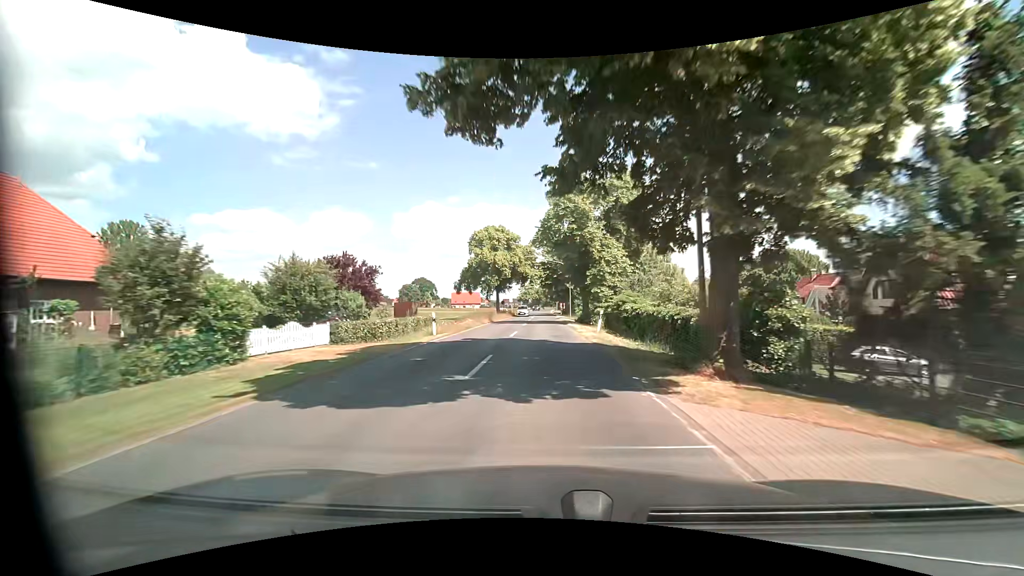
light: Day
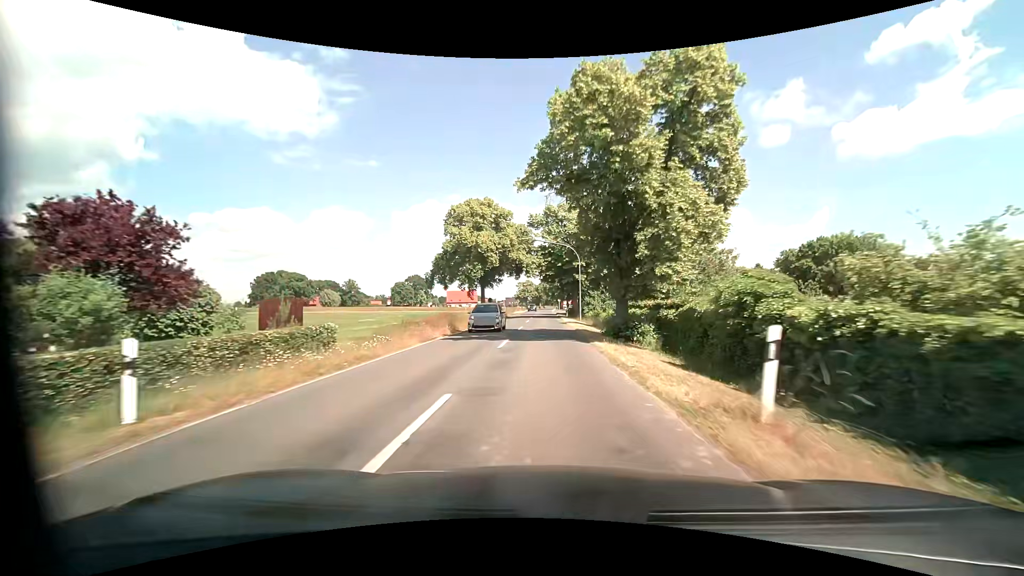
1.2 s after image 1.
(0.0, +17.9) m; 0°
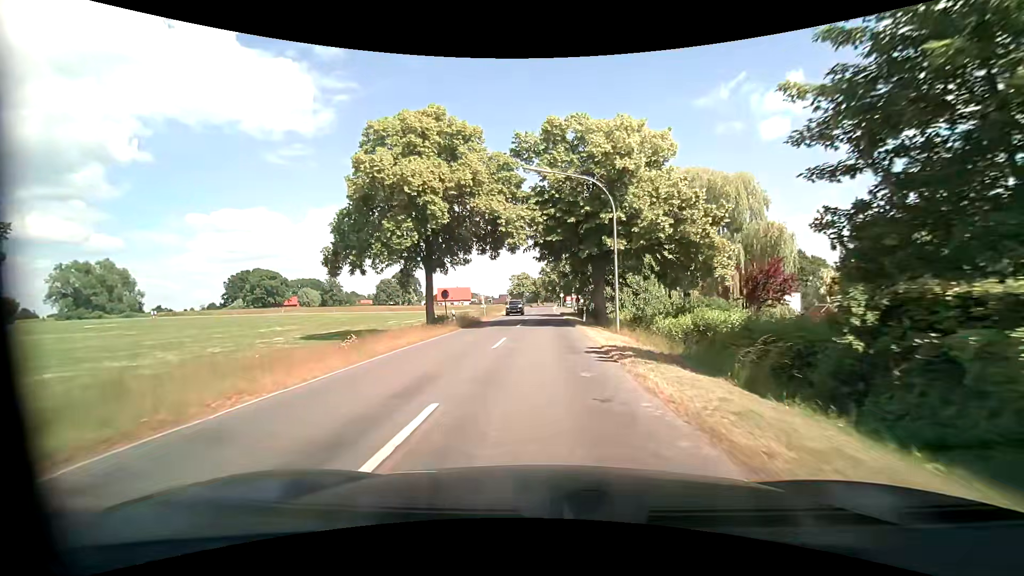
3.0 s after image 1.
(-0.1, +24.8) m; 0°
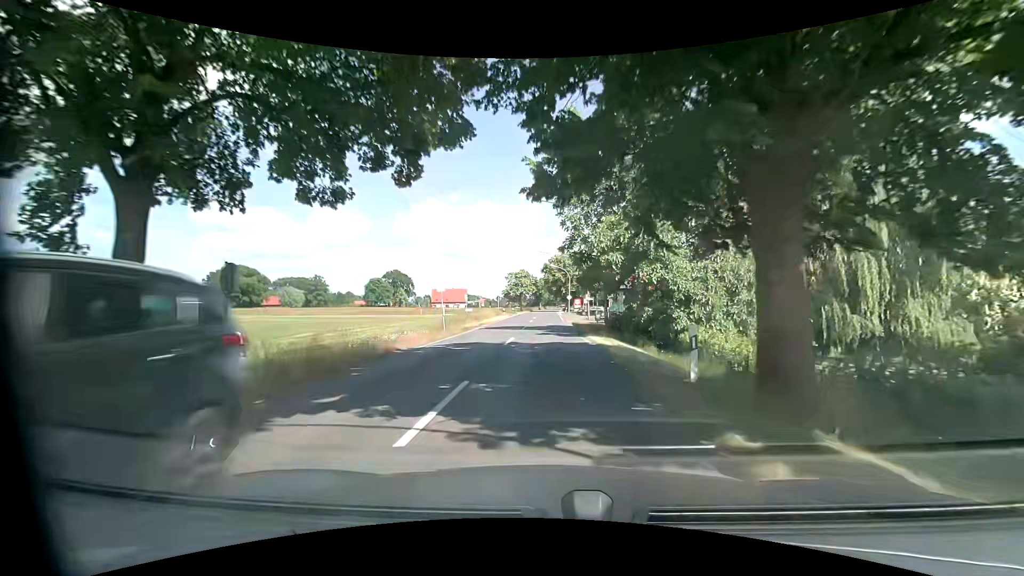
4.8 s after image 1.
(-0.1, +21.7) m; -1°
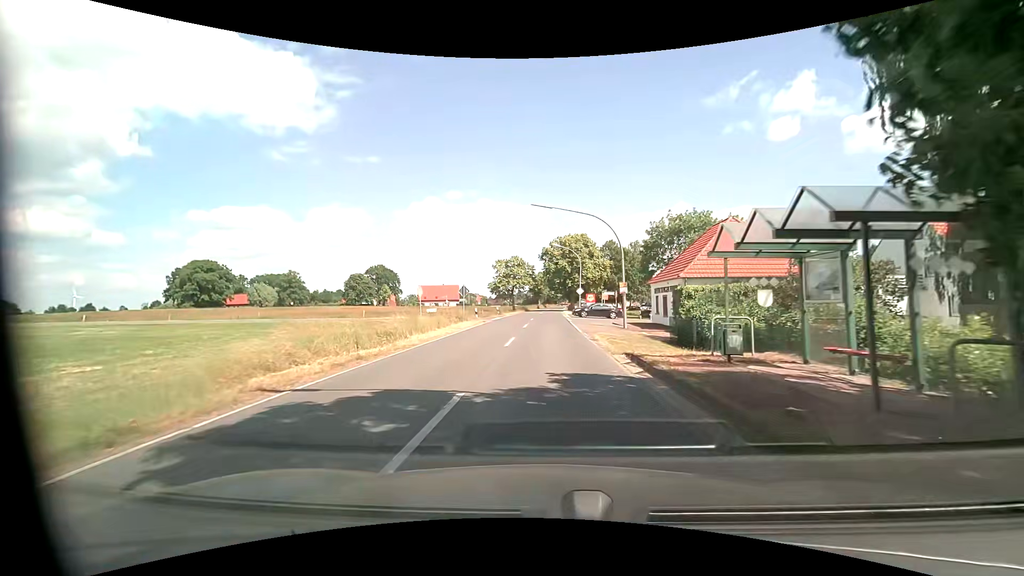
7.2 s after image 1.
(0.0, +25.3) m; +1°
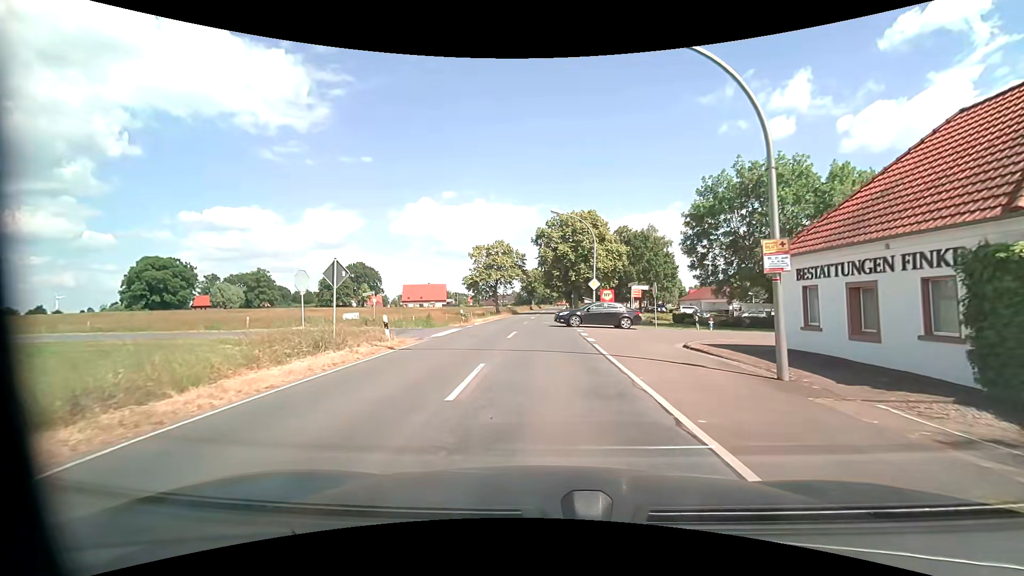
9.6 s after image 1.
(-0.3, +20.4) m; -1°
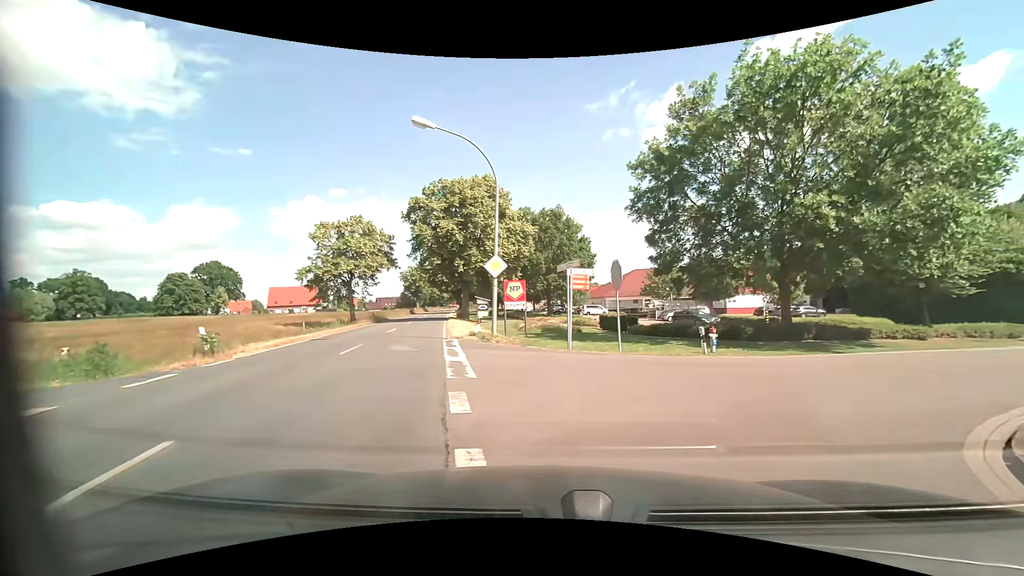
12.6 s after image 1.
(+1.0, +17.2) m; +12°
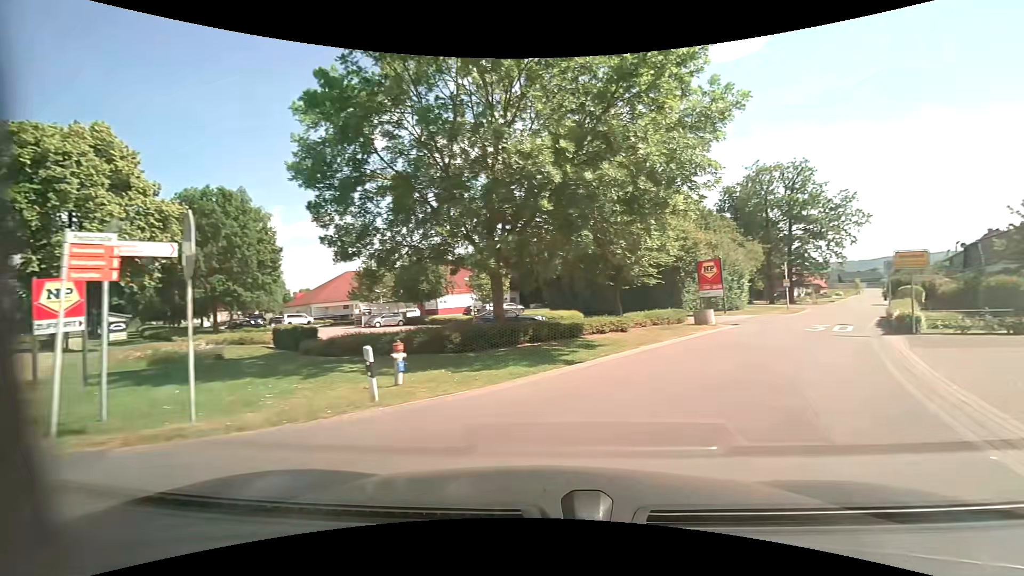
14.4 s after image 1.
(+2.1, +8.0) m; +31°
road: unclassified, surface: asphalt
(+3, +9) (+9, +18) (+14, +26) (+19, +35) (+25, +43) (+31, +51) (+36, +59) (+42, +68) (+47, +76) (+52, +85) m
